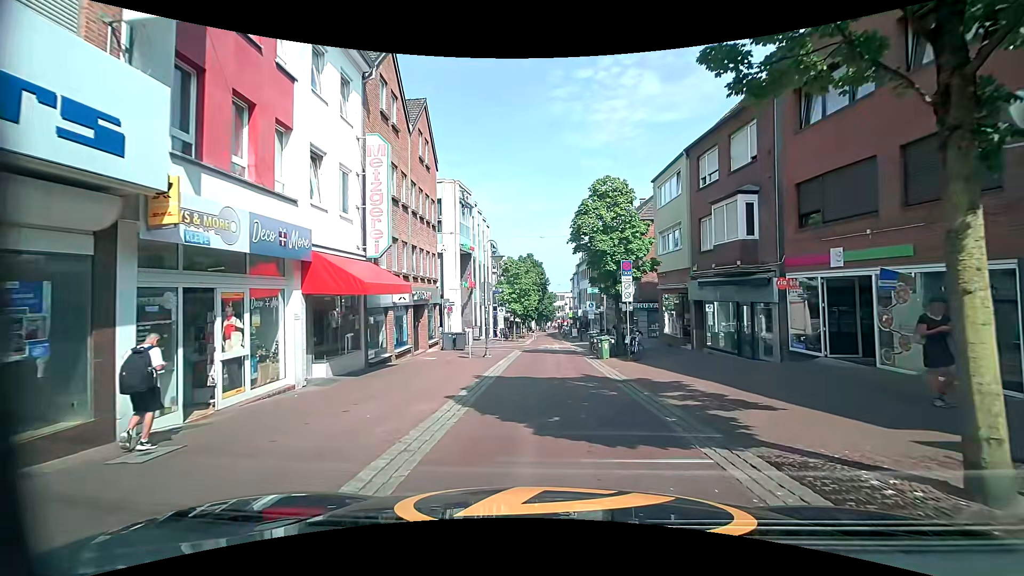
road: residential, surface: paving_stones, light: Day
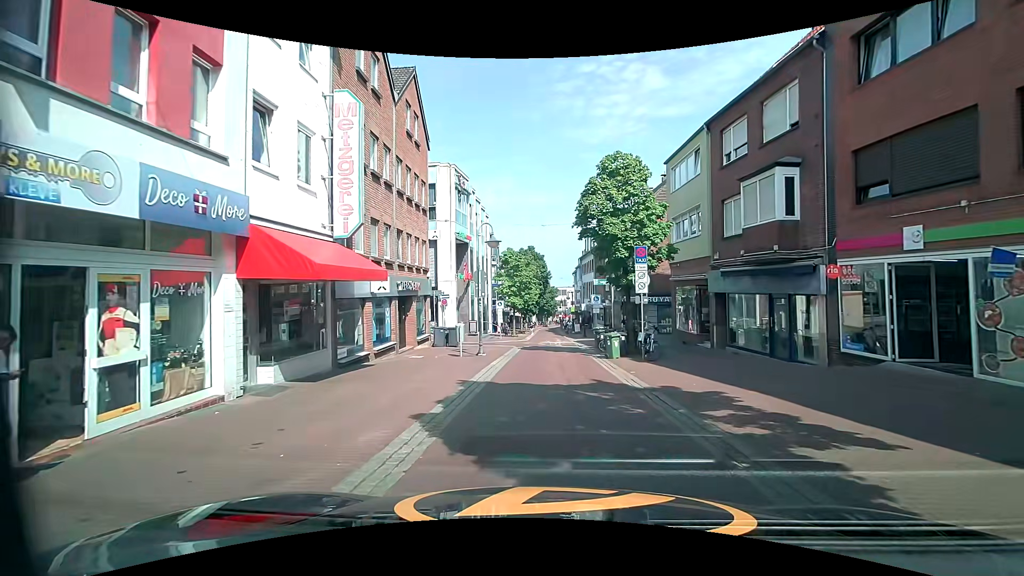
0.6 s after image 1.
(+0.1, +2.7) m; +1°
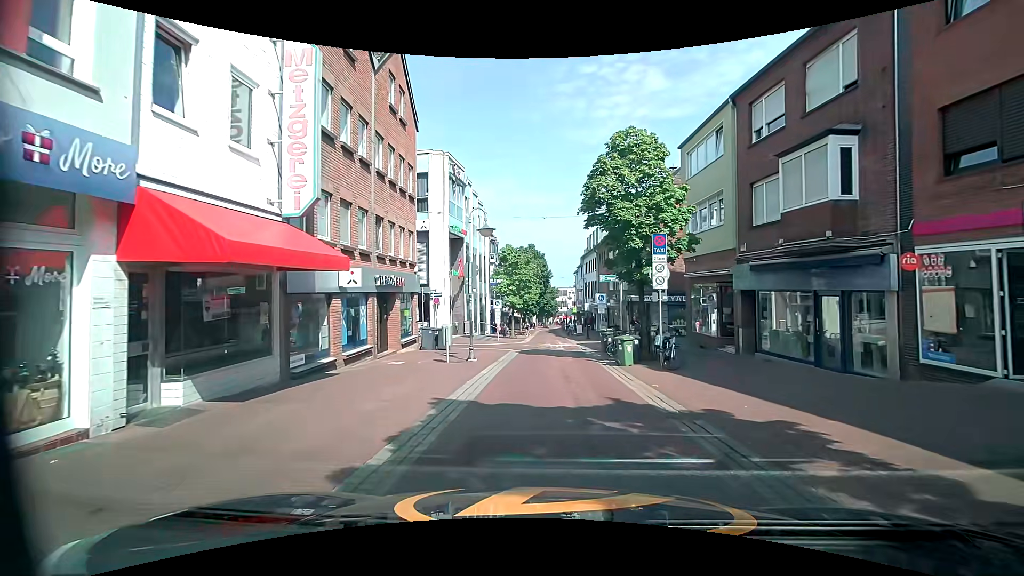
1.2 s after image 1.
(0.0, +2.7) m; +1°
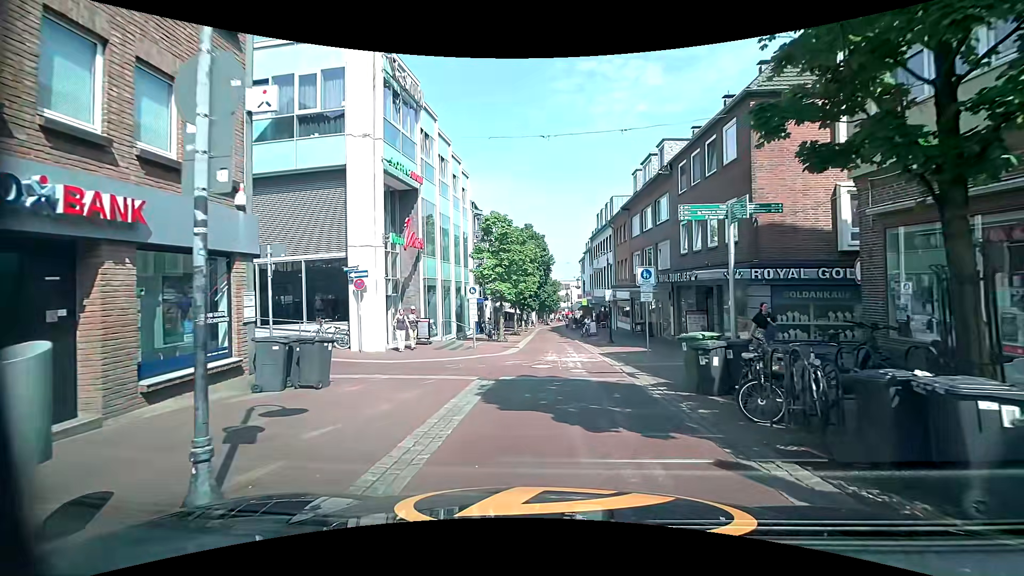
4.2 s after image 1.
(0.0, +13.6) m; +1°
